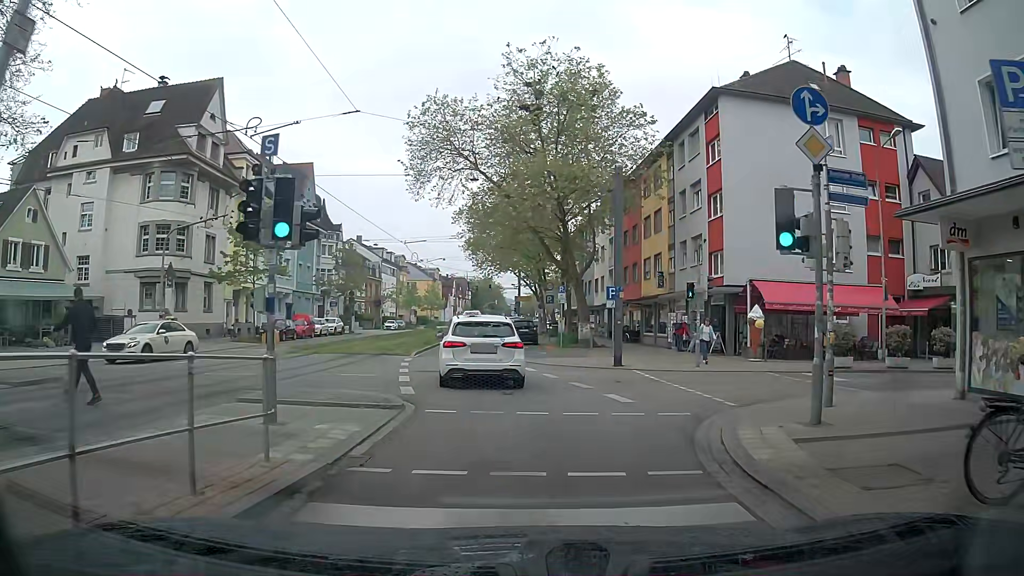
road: tertiary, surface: asphalt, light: Day
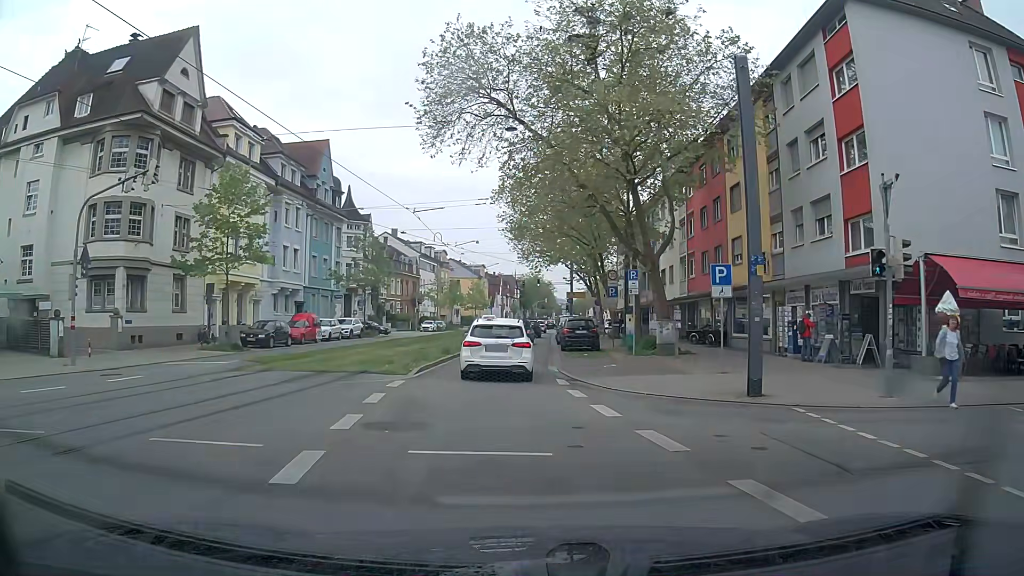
(-0.2, +10.3) m; -4°
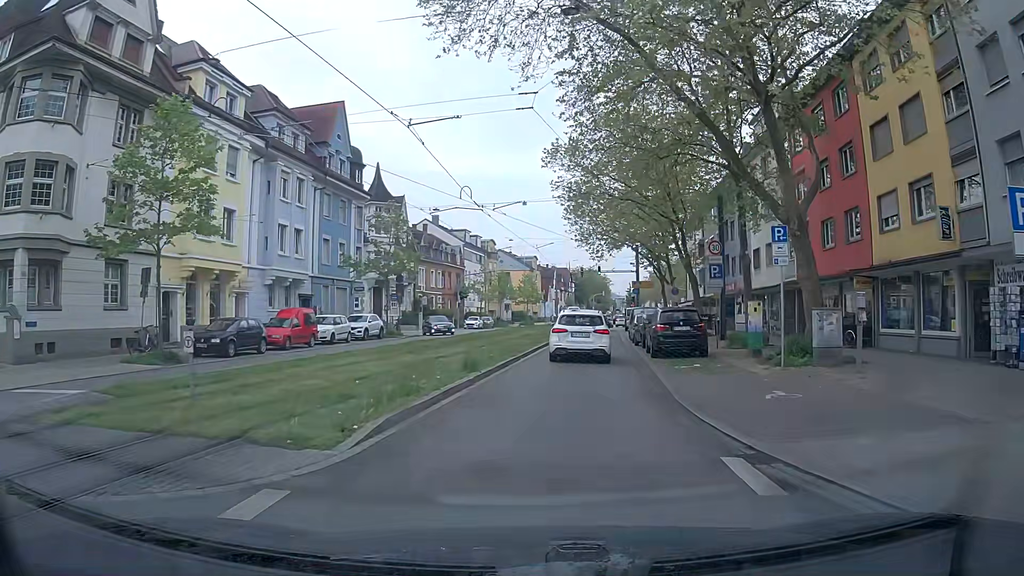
(-0.5, +11.1) m; -3°
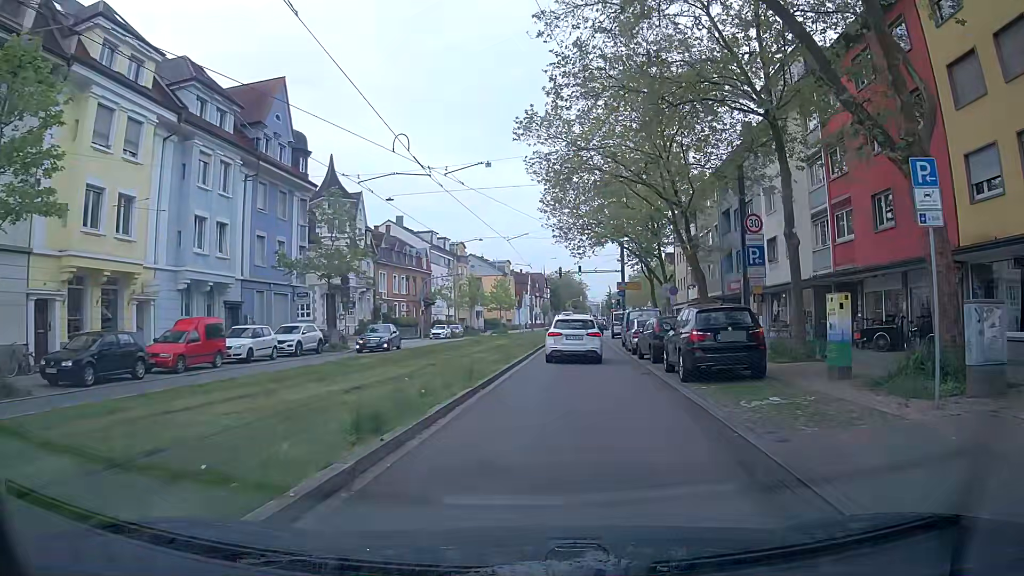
(0.0, +7.8) m; +1°
